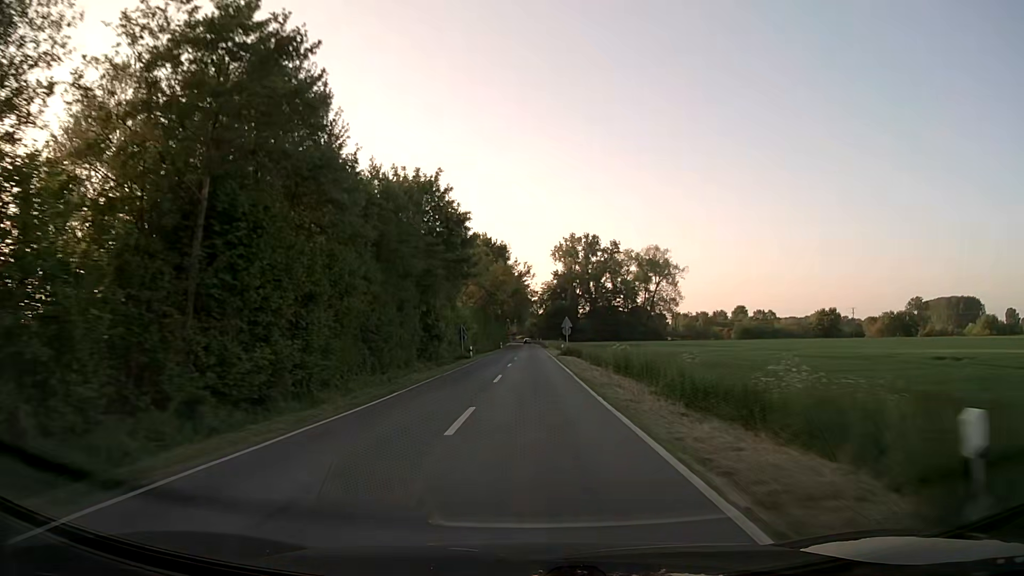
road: secondary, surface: asphalt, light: Day
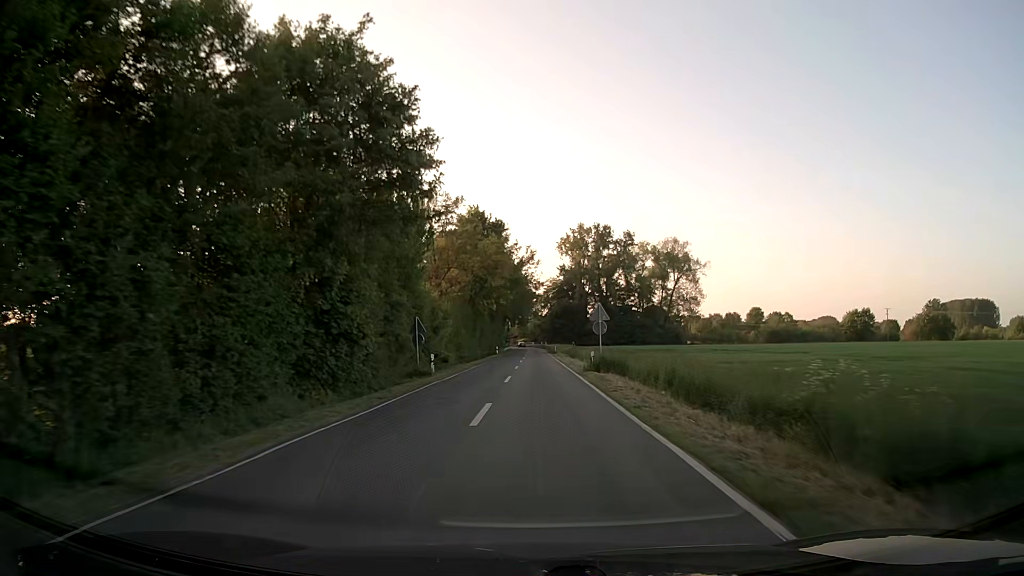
(-0.1, +22.9) m; 0°
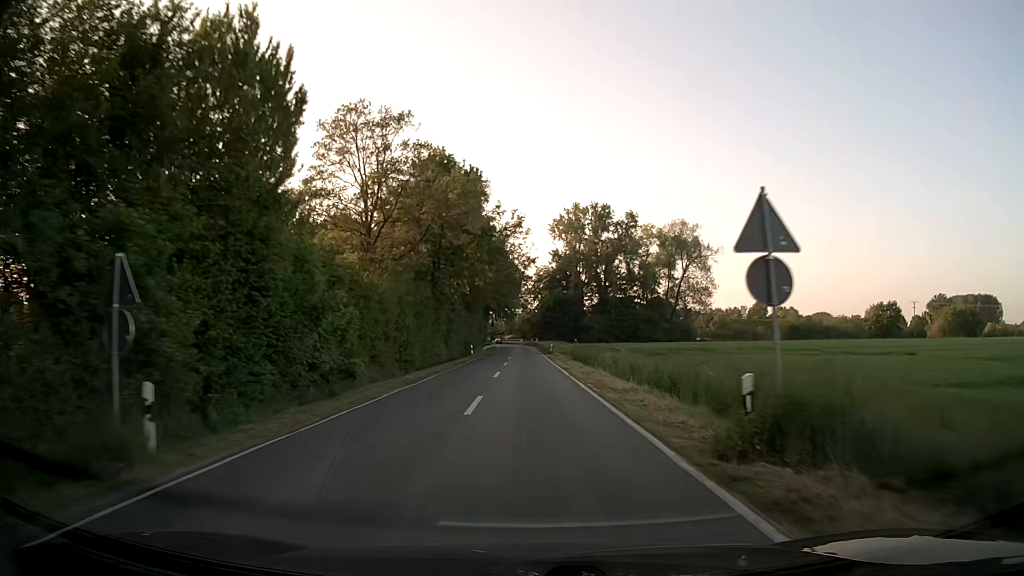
(+0.1, +22.9) m; +1°
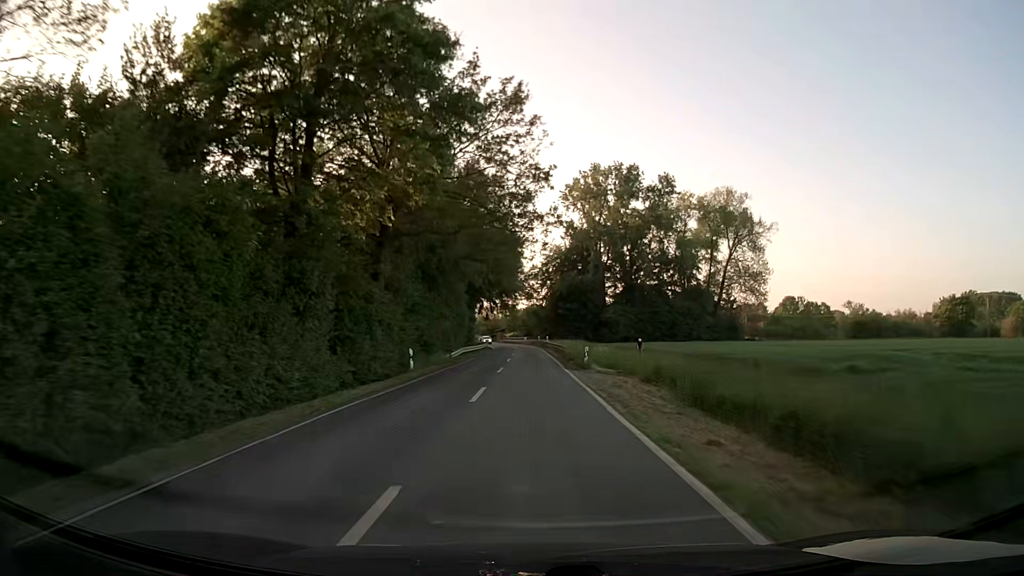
(0.0, +34.3) m; 0°
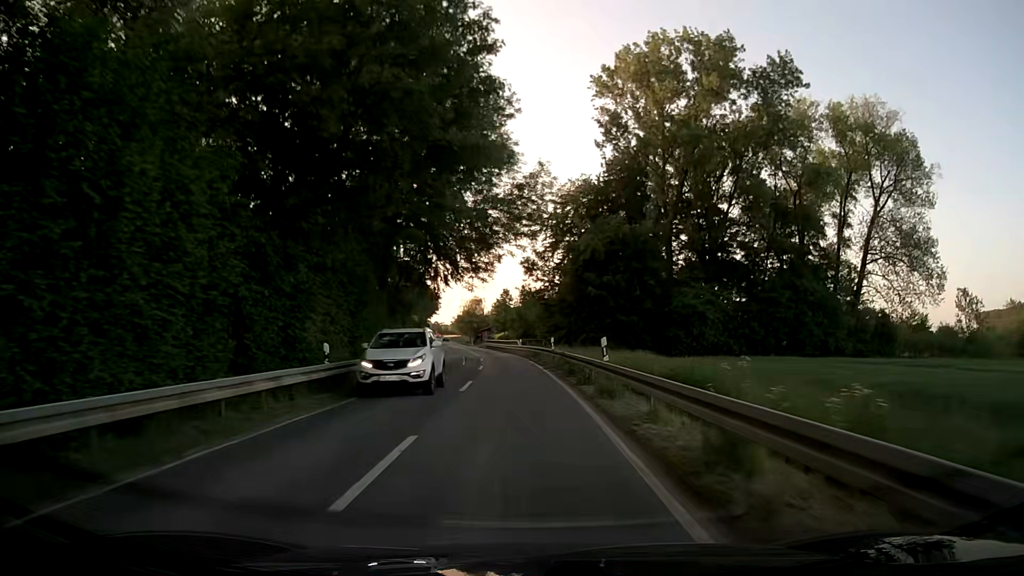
(+0.1, +57.2) m; 0°
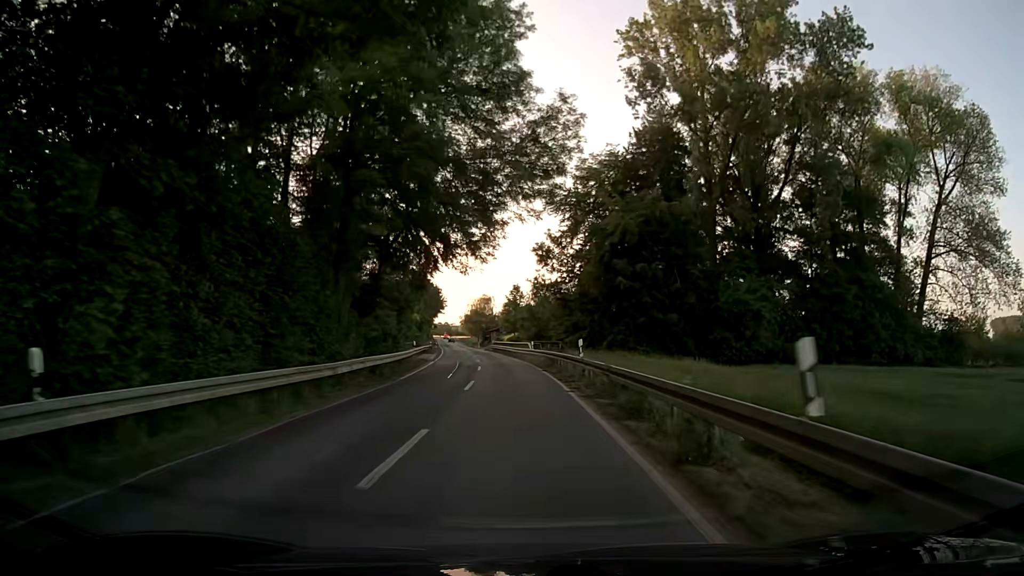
(-0.1, +11.4) m; -1°
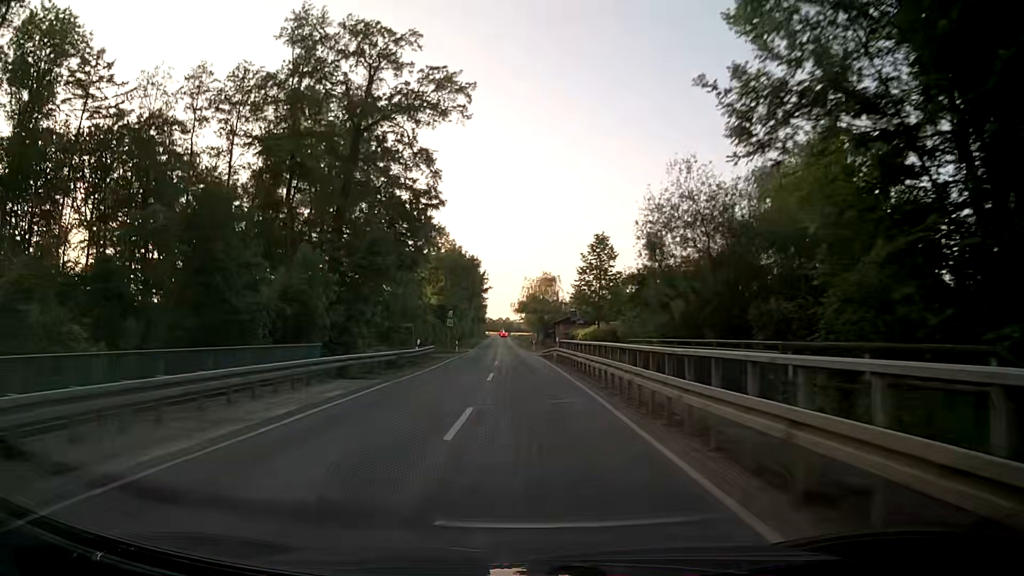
(-1.9, +45.6) m; -6°
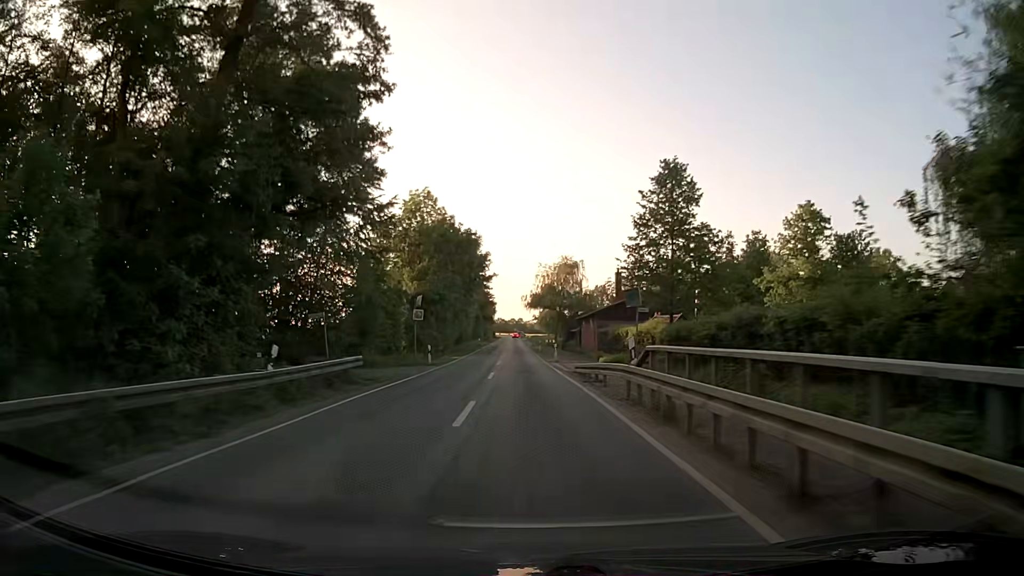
(-0.1, +22.9) m; -1°
